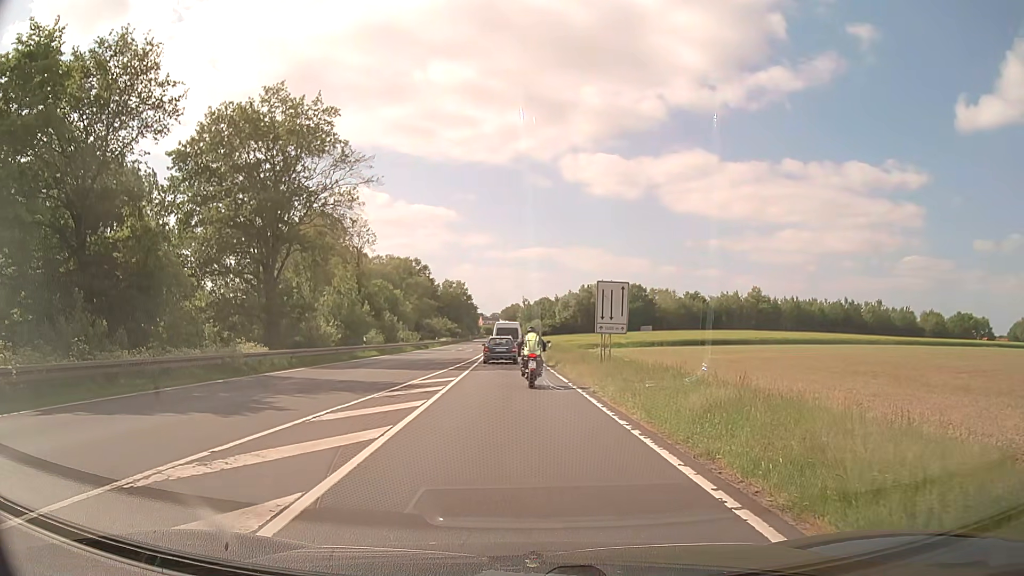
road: primary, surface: asphalt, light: Day
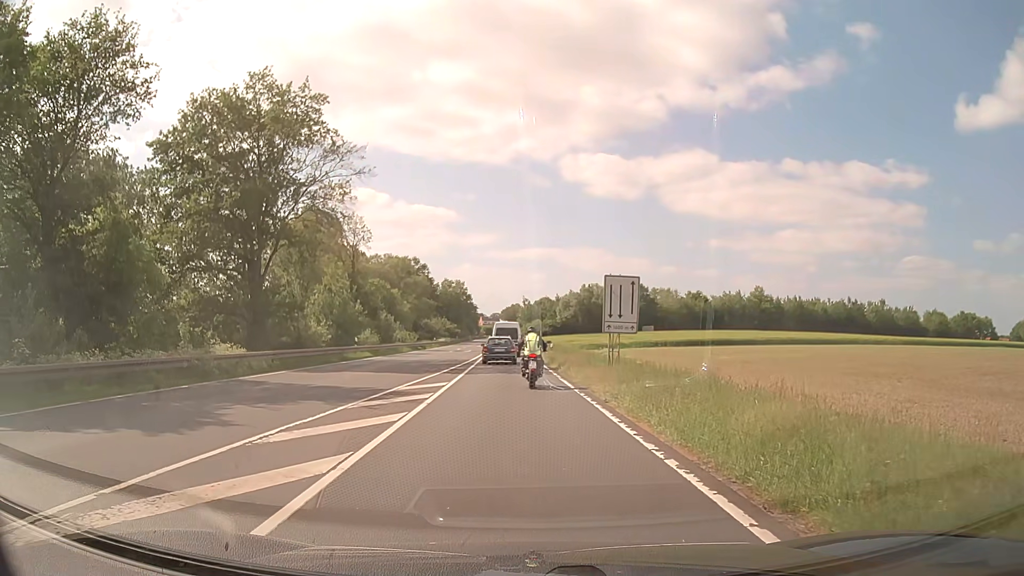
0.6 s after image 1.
(0.0, +2.4) m; 0°
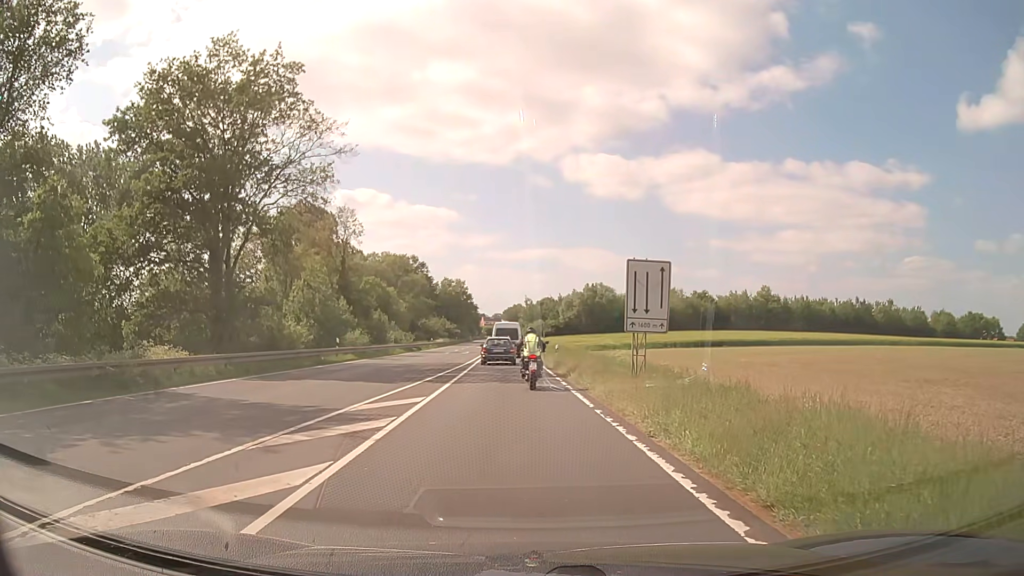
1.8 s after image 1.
(0.0, +4.9) m; 0°
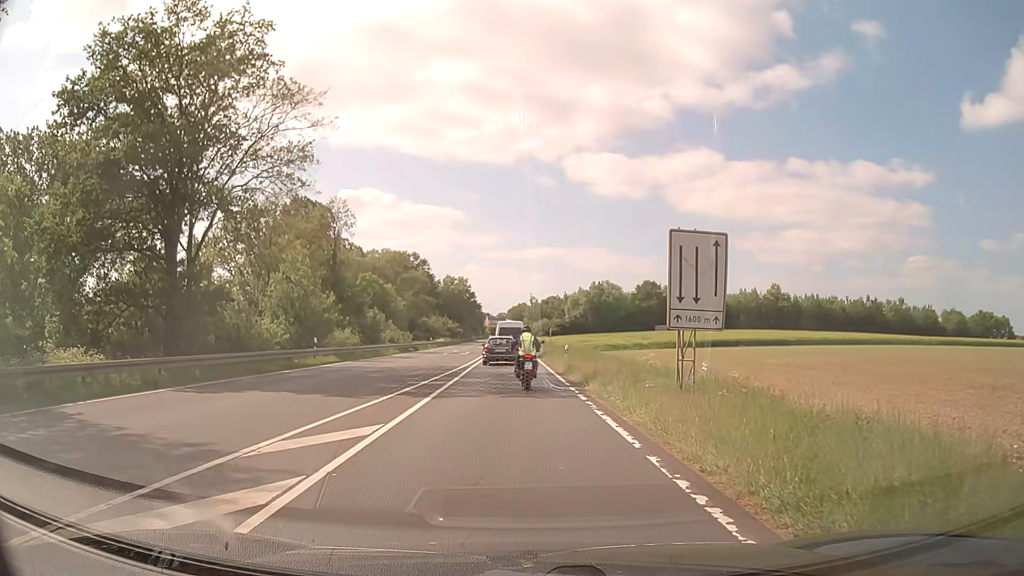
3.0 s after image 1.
(0.0, +5.1) m; 0°
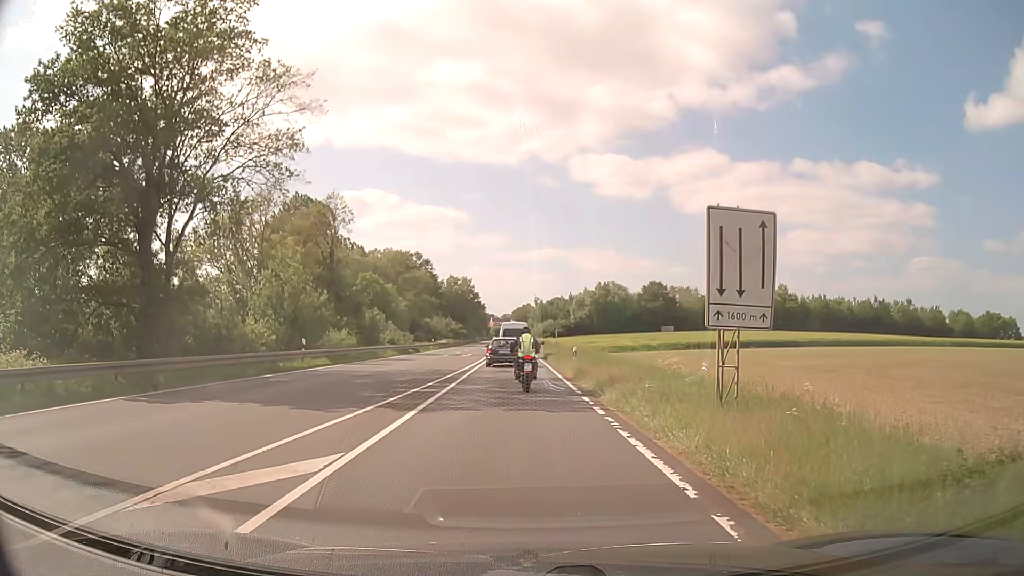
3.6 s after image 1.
(0.0, +2.6) m; -1°
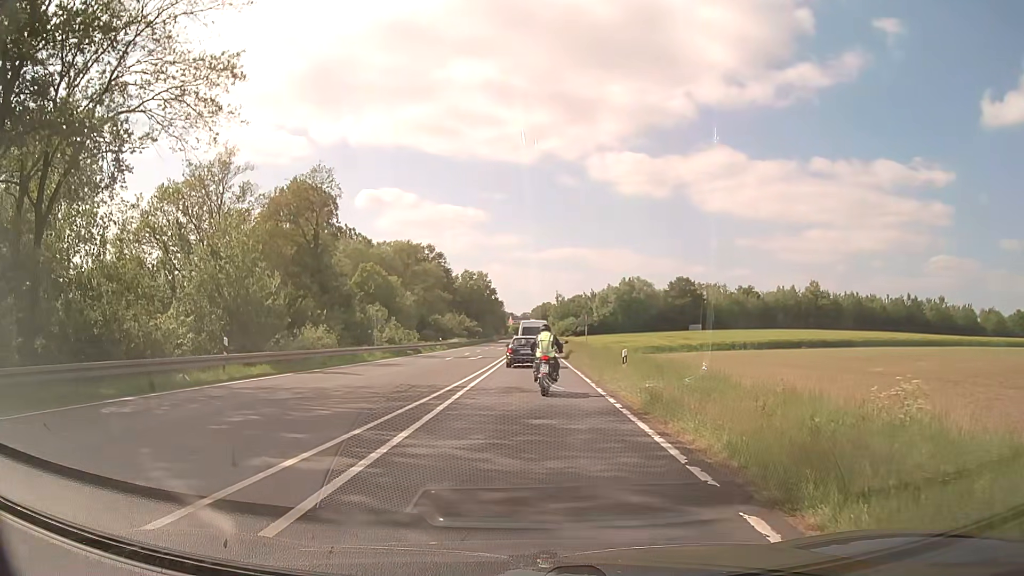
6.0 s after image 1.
(-0.1, +10.7) m; -2°
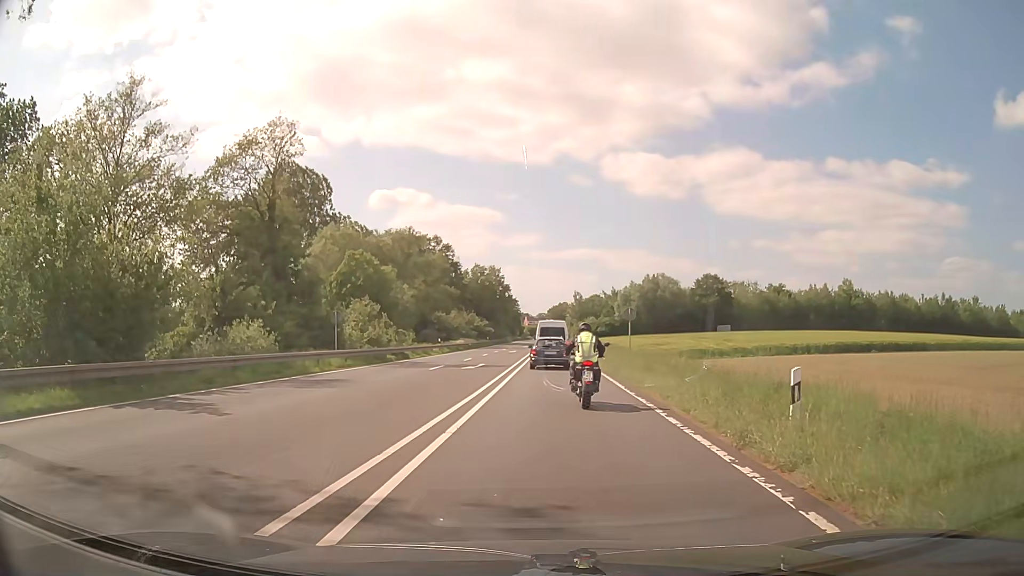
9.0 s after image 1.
(0.0, +13.1) m; -1°
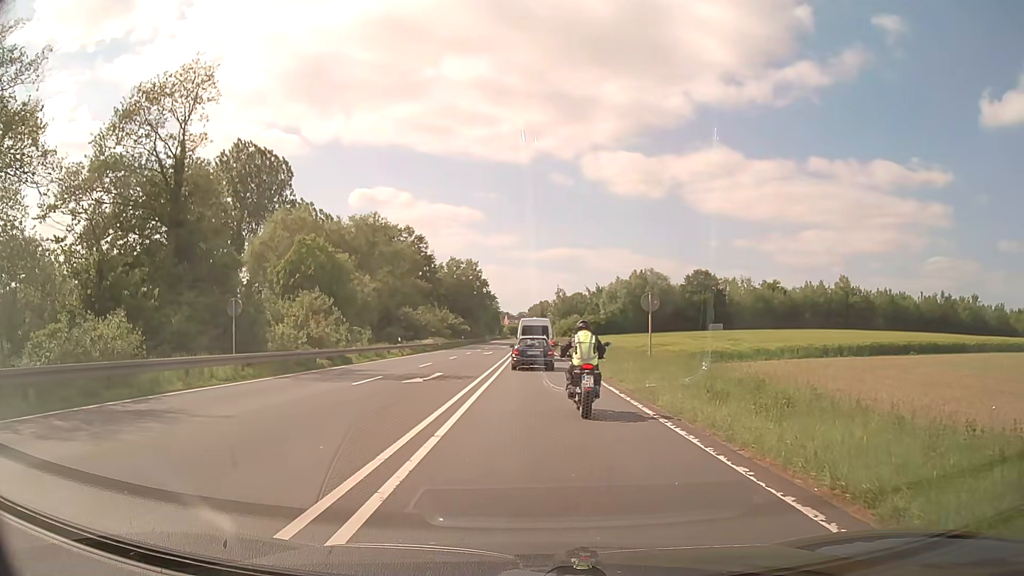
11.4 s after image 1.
(+0.1, +10.1) m; +1°
(0, +10) (0, +20) (+1, +30) (+1, +40) (+1, +50) (+1, +60) (+1, +70) (+1, +80) (+1, +90) (+1, +100) m
